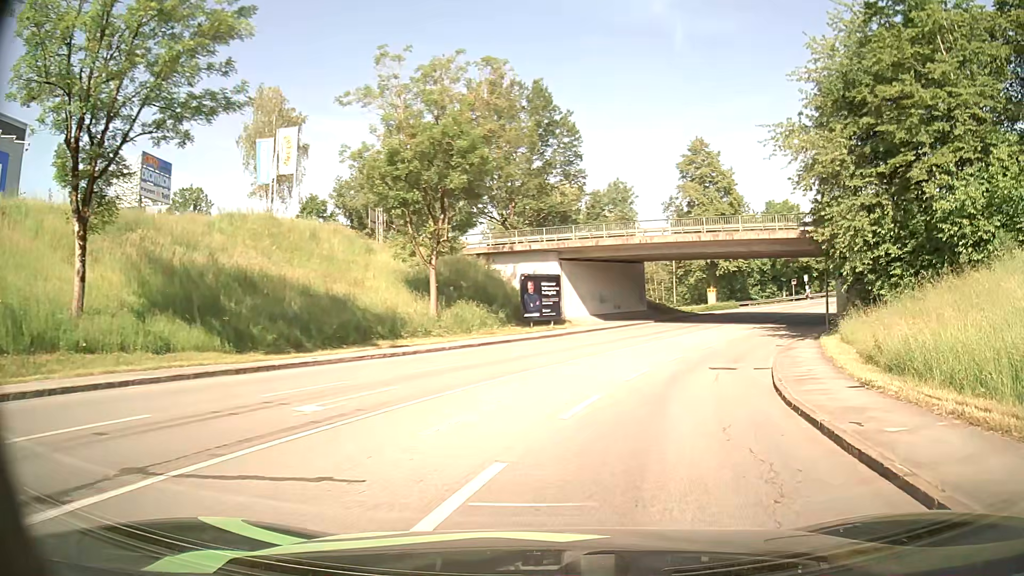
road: tertiary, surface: asphalt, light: Day
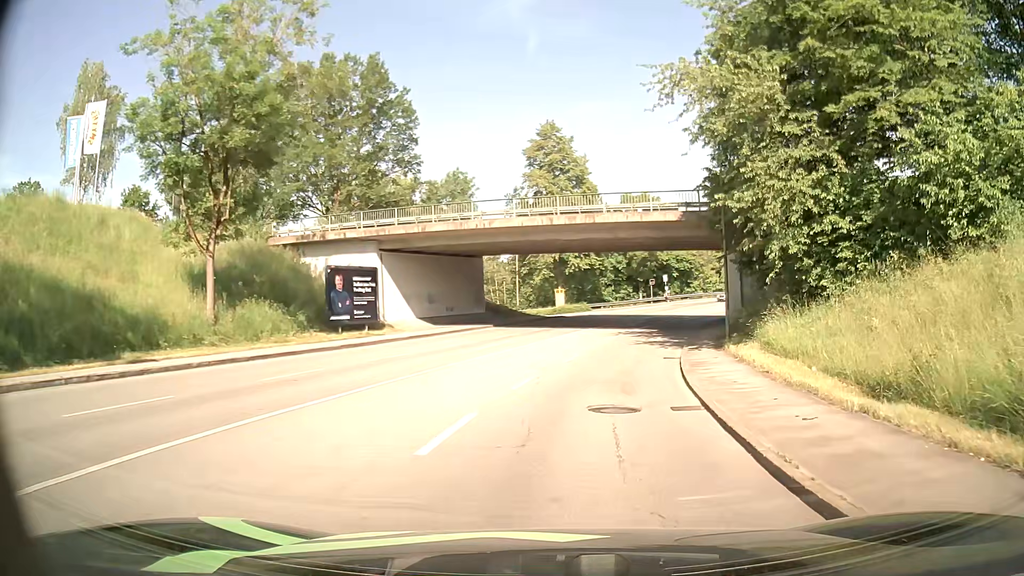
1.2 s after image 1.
(+1.1, +8.6) m; +14°
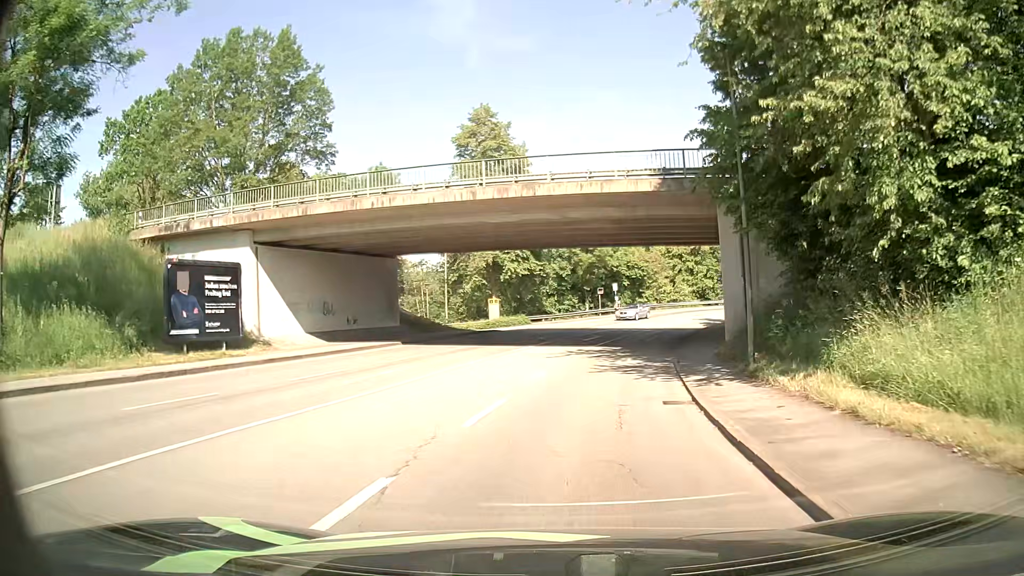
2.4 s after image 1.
(+0.4, +10.0) m; +4°
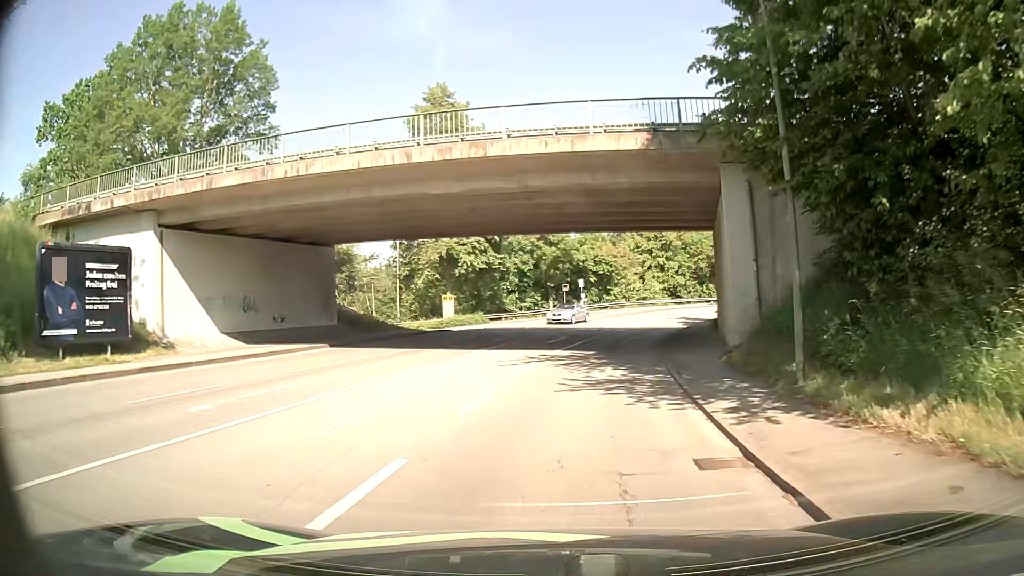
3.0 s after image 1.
(+0.2, +5.4) m; +4°
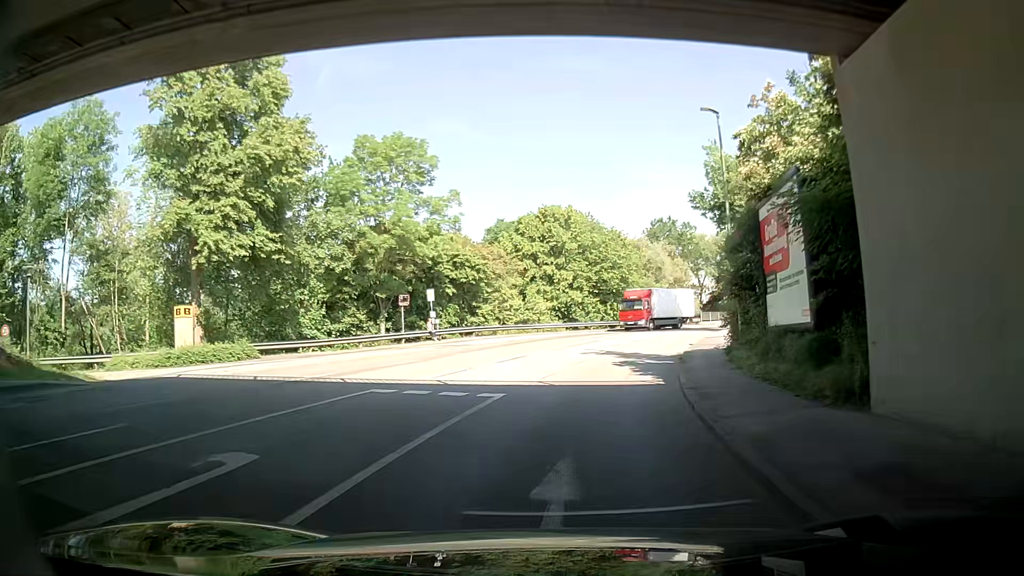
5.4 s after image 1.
(+1.9, +24.4) m; +10°
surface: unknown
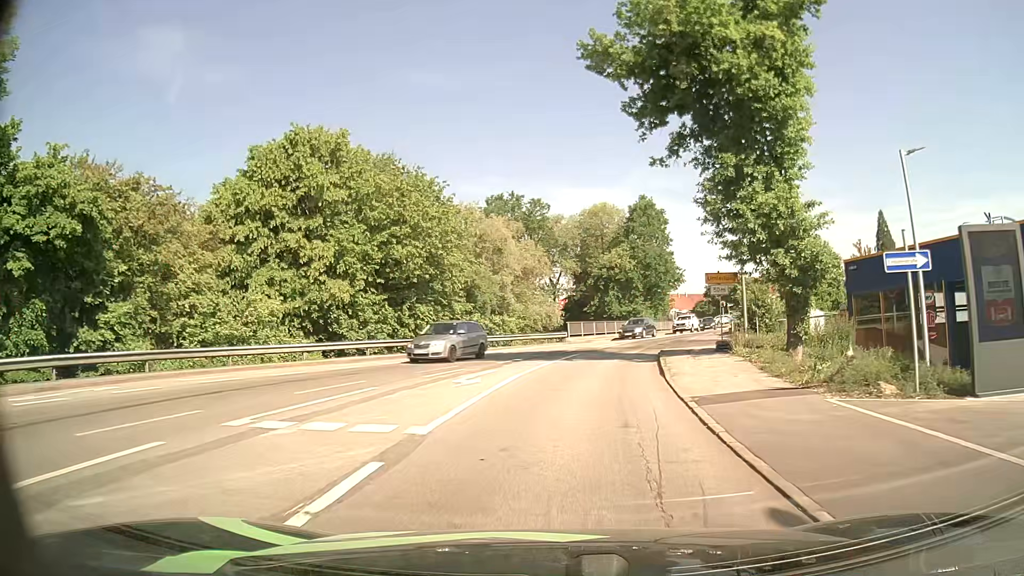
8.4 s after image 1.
(+3.2, +29.2) m; +14°
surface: asphalt
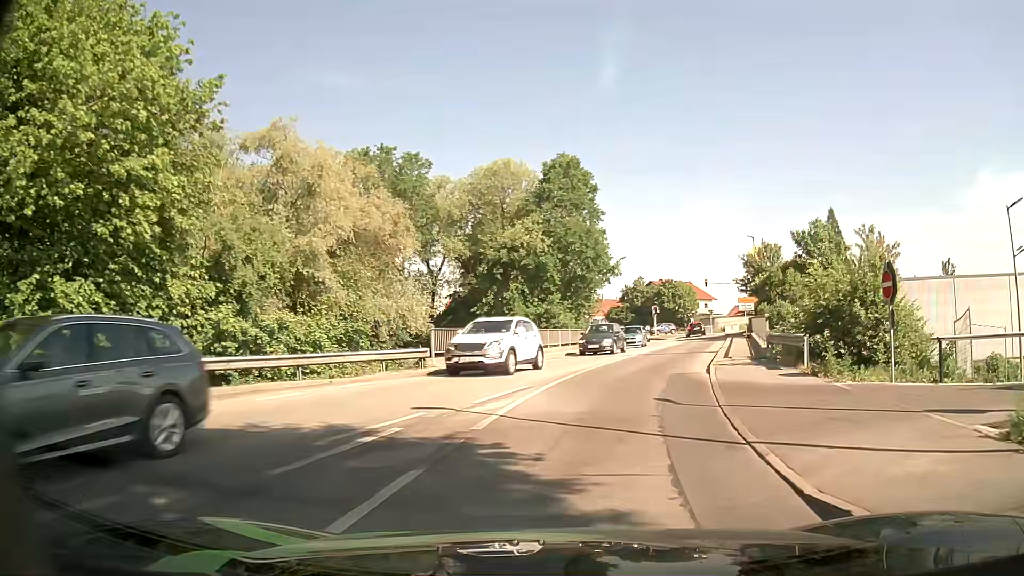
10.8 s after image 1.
(+1.5, +22.0) m; +9°
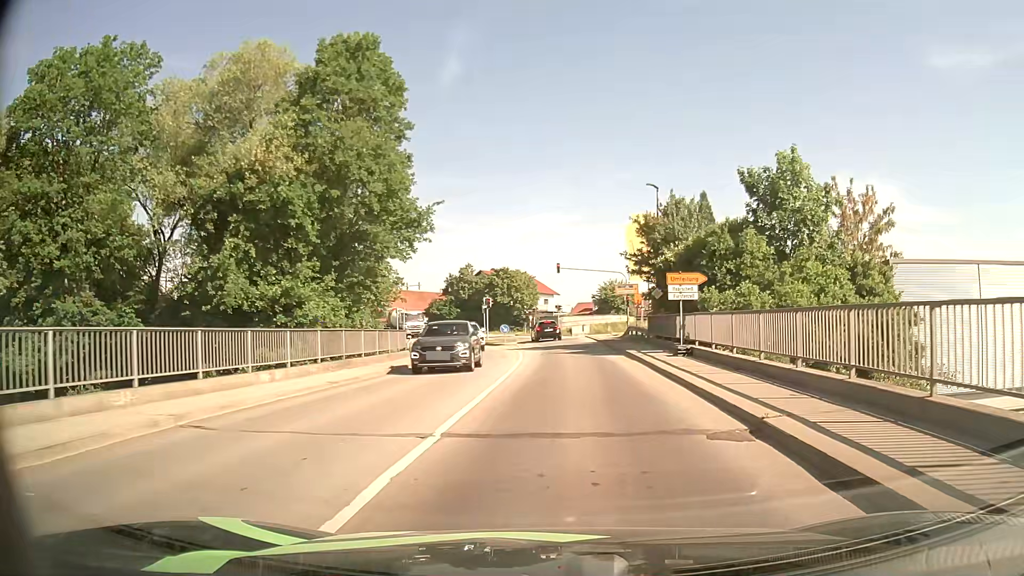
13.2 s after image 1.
(+2.4, +21.0) m; +15°
